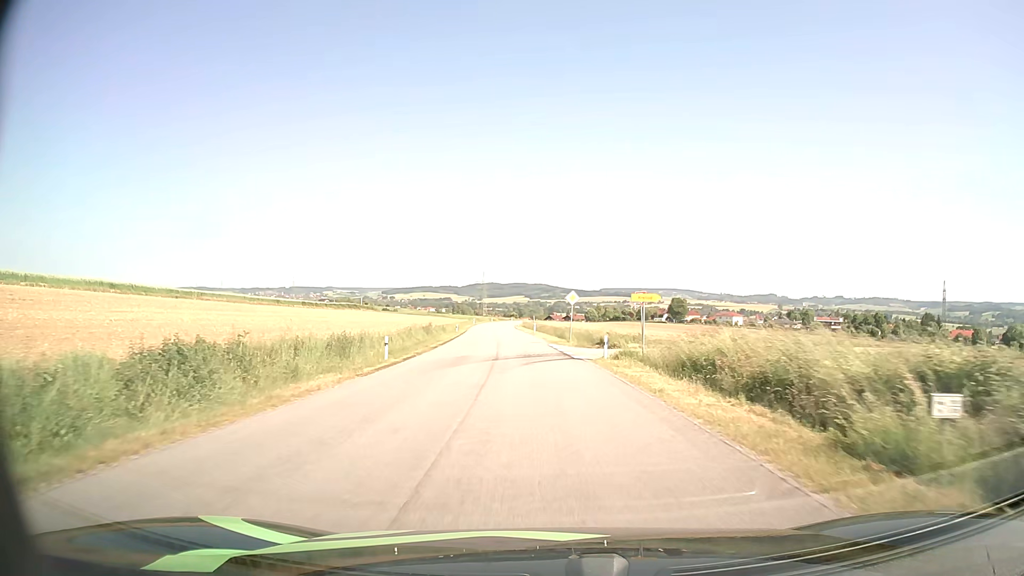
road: tertiary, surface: asphalt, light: Day
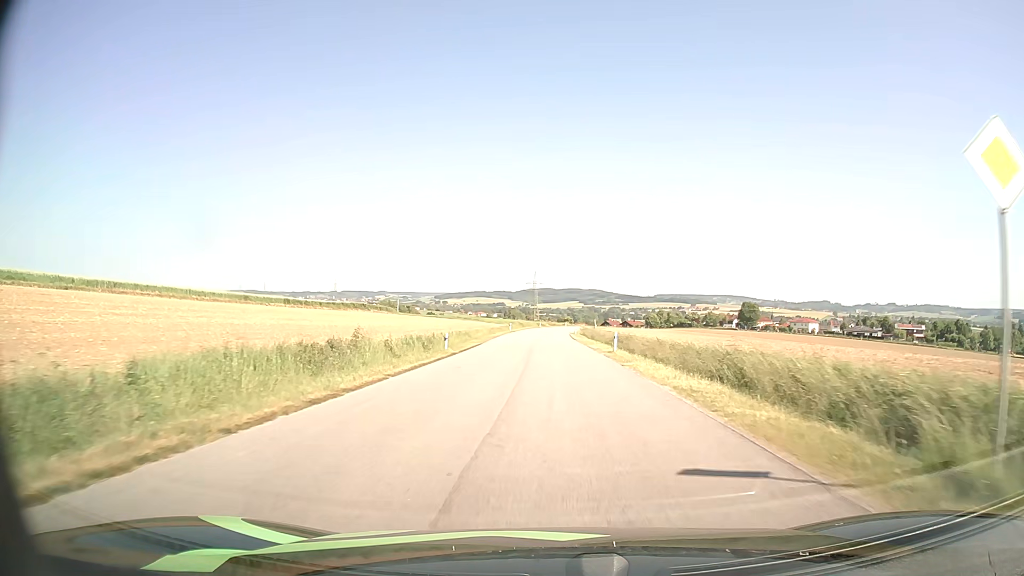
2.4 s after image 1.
(-1.8, +34.8) m; -5°
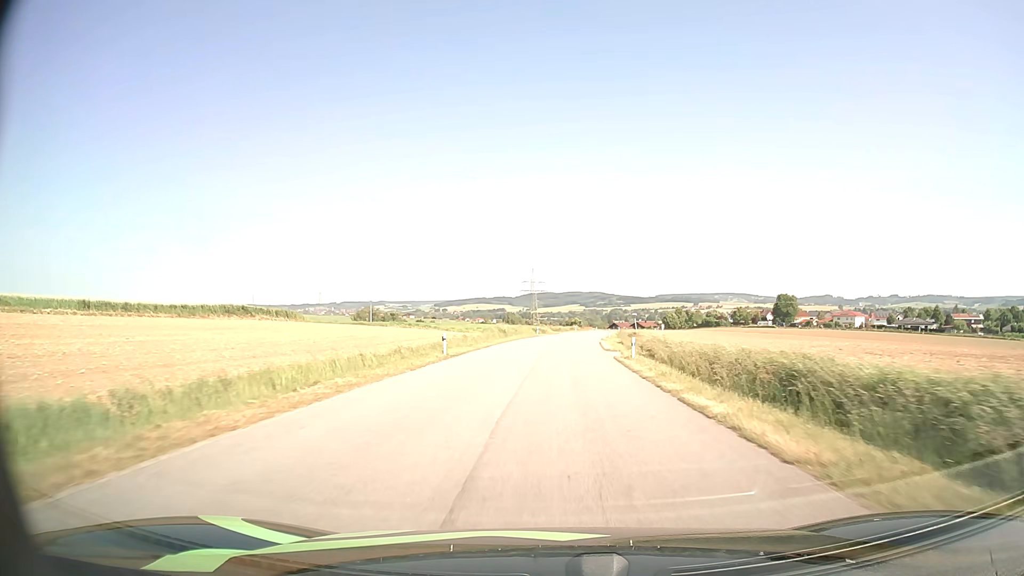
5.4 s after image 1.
(0.0, +49.4) m; 0°
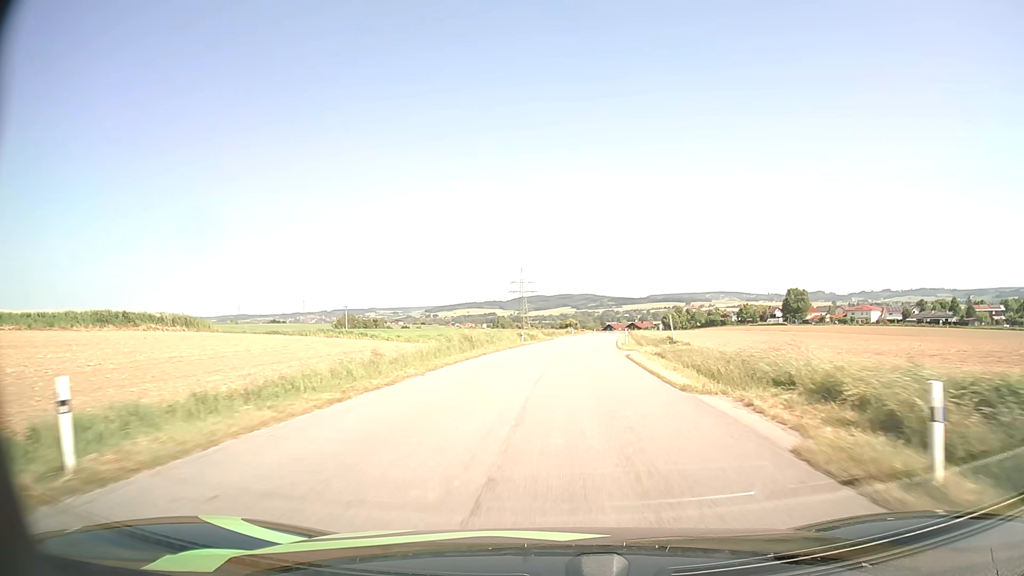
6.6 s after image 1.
(+0.1, +21.4) m; 0°
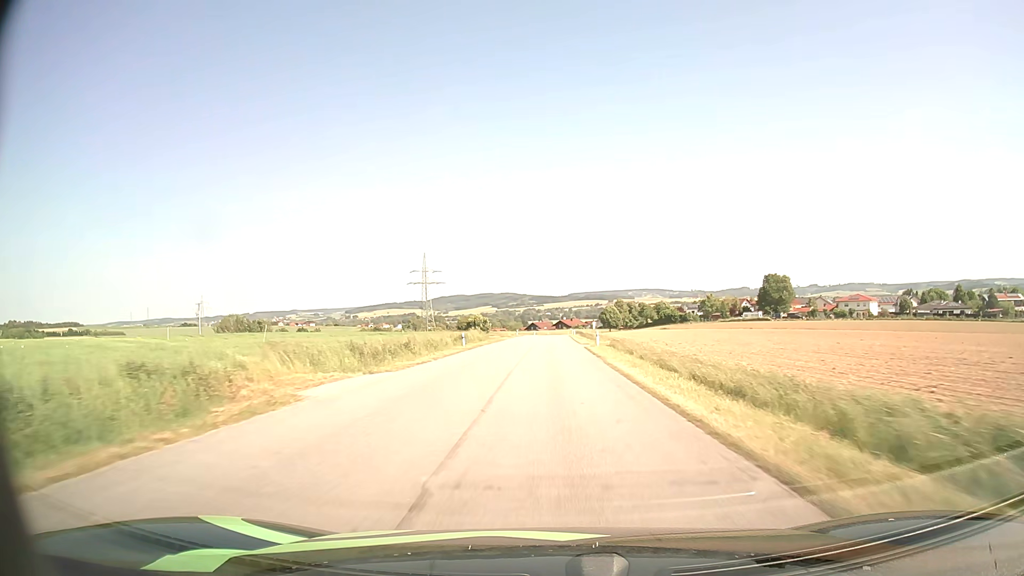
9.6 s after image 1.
(+3.7, +56.6) m; +7°
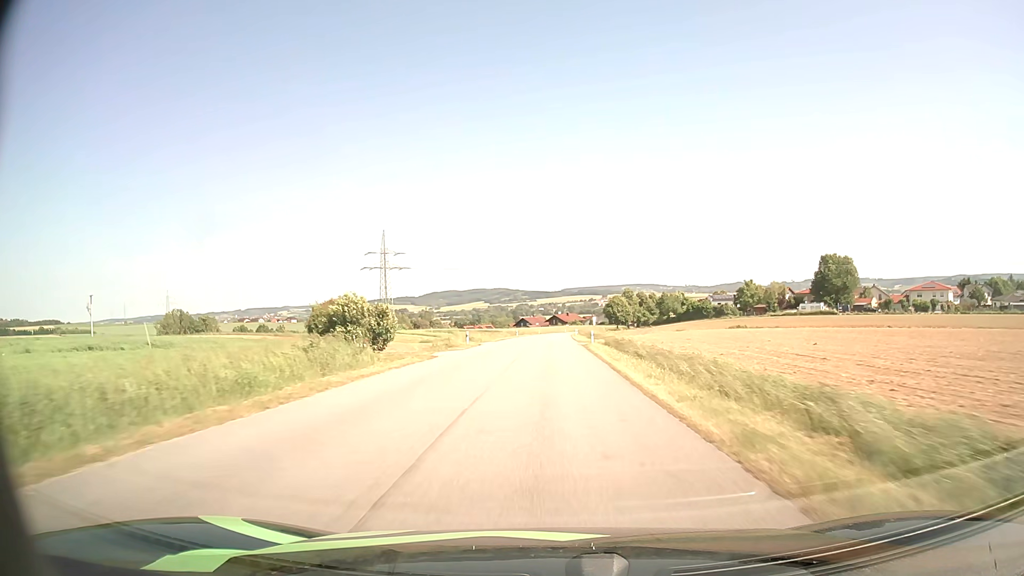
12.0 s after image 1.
(+0.3, +47.4) m; +1°
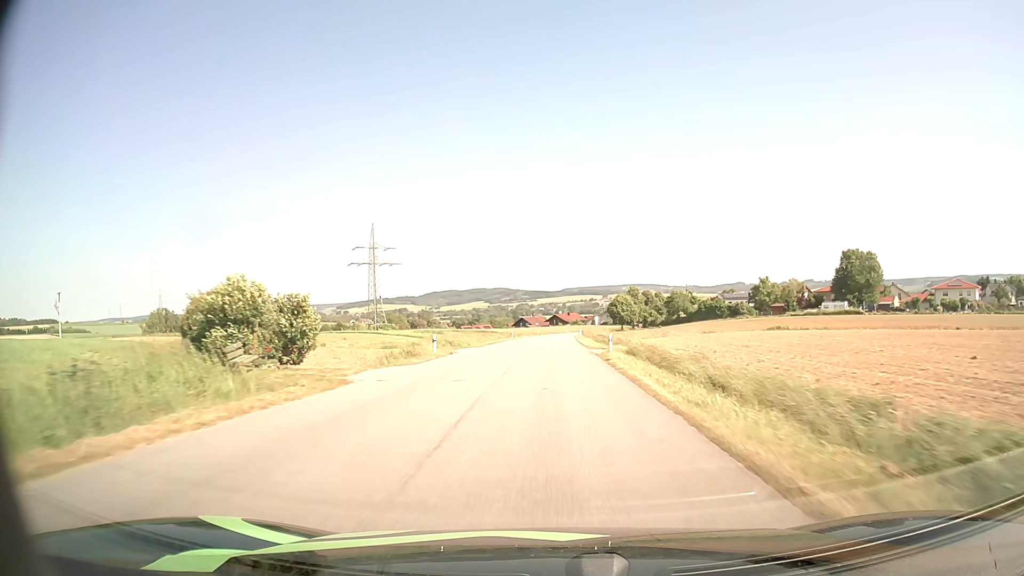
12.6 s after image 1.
(0.0, +11.7) m; 0°
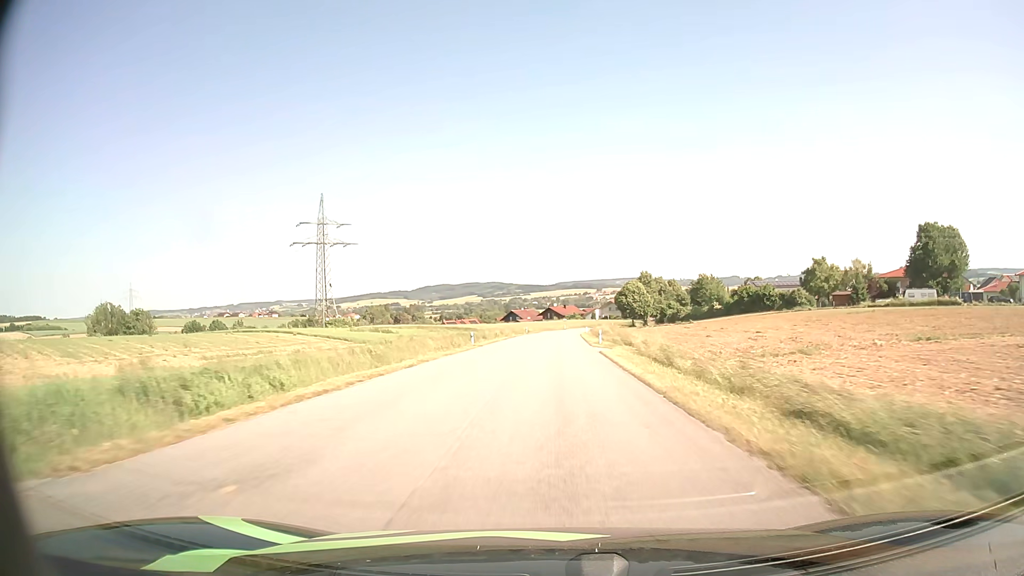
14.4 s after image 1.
(+0.1, +34.1) m; +1°
(0, +10) (0, +20) (0, +30) (0, +40) (0, +50) (+1, +60) (+1, +70) (+1, +80) (+2, +90) (+3, +100) m
